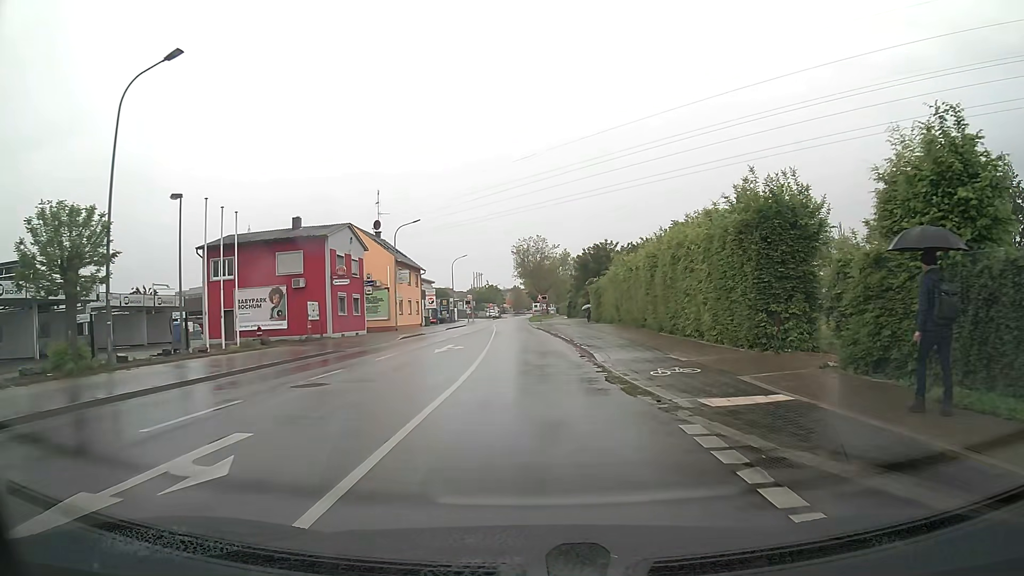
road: unclassified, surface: asphalt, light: Day
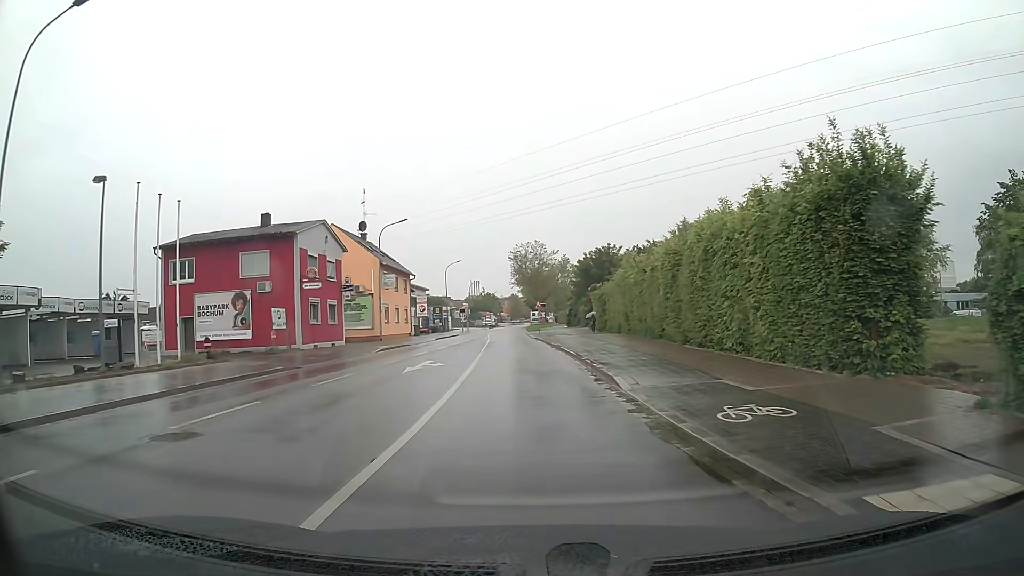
(0.0, +5.3) m; 0°
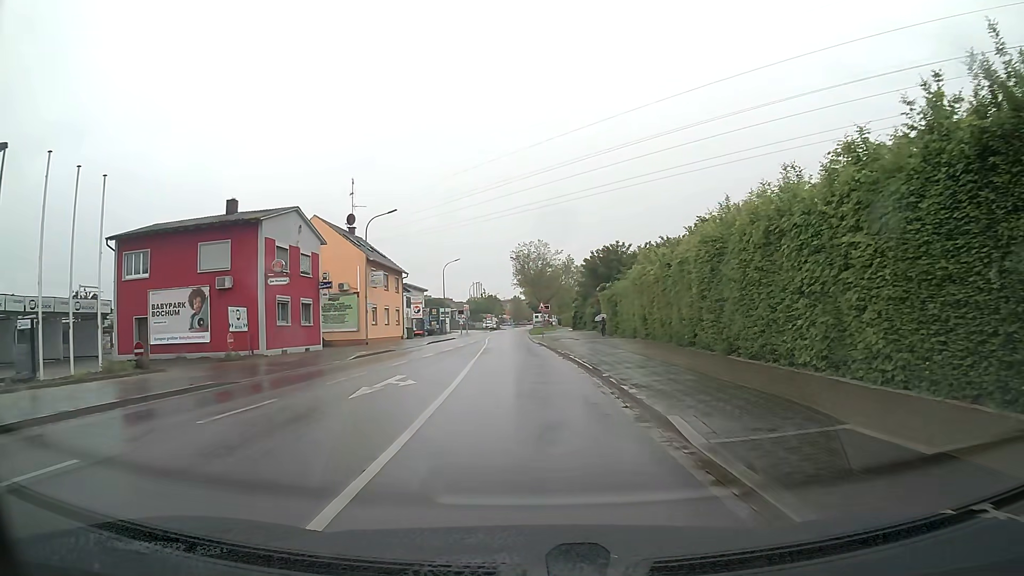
(0.0, +5.4) m; 0°
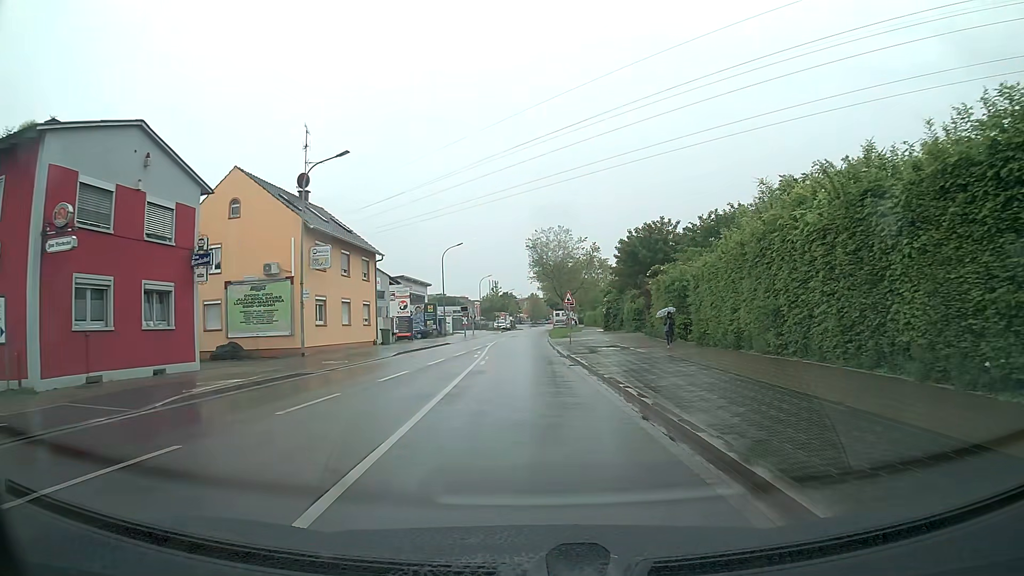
(-0.2, +17.0) m; -1°
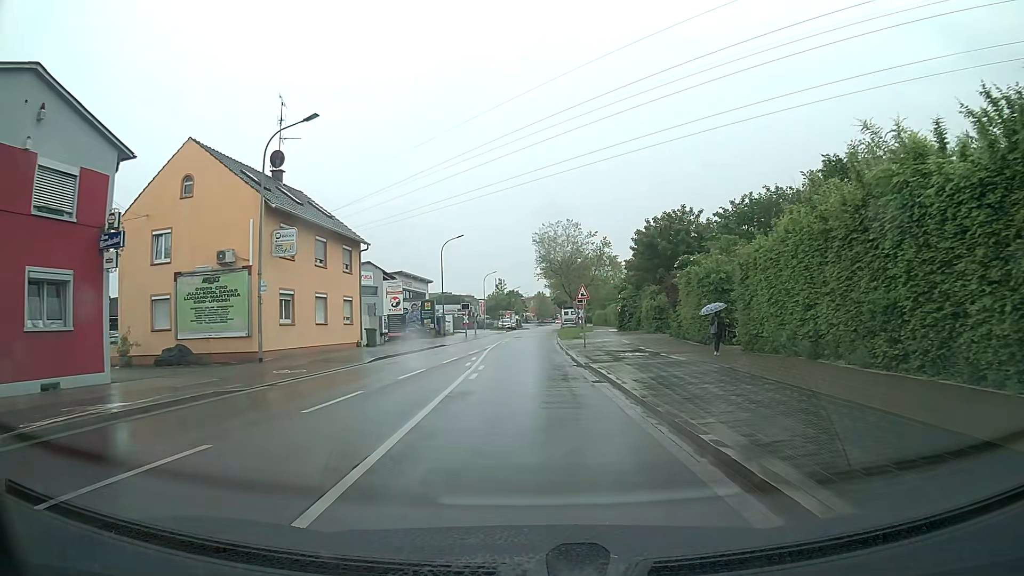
(0.0, +5.9) m; 0°
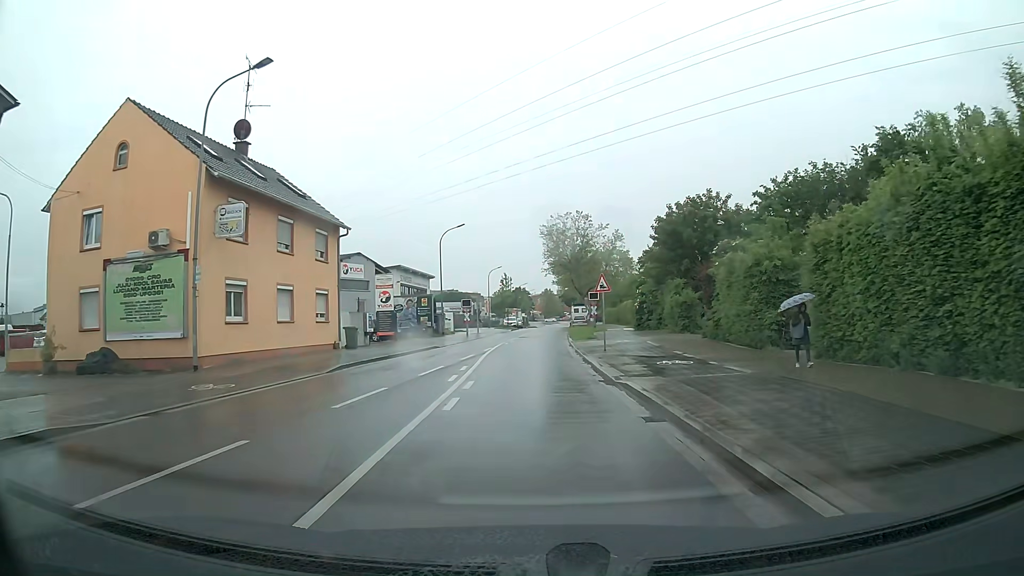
(-0.1, +5.9) m; -1°
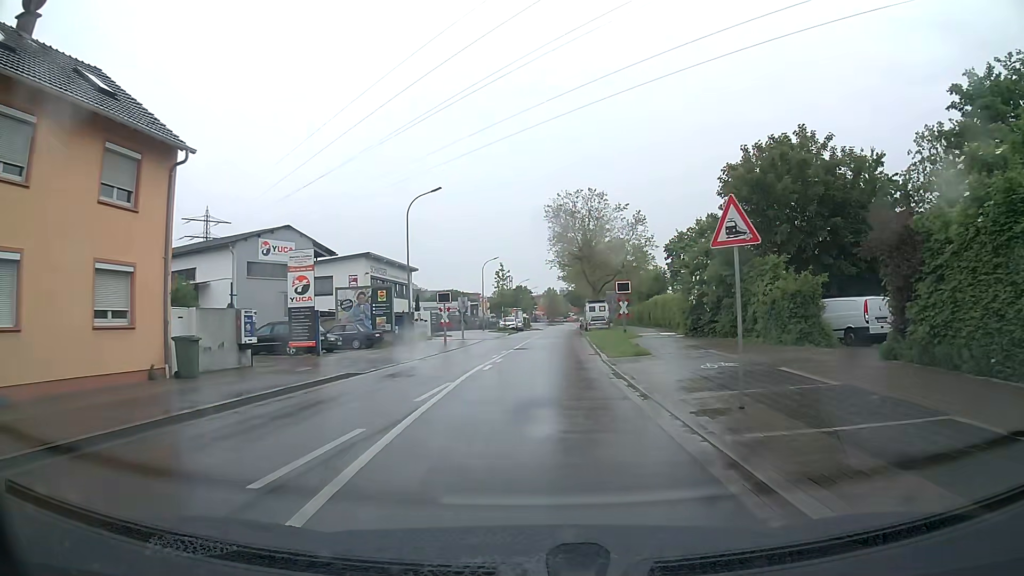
(-0.1, +16.9) m; 0°
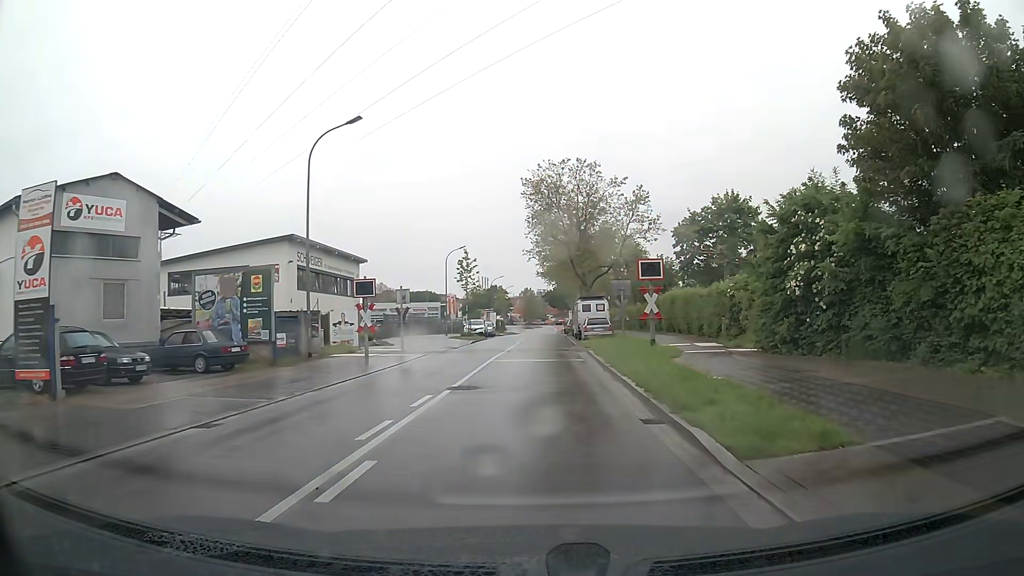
(+0.2, +15.7) m; +1°
(0, +10) (0, +20) (0, +30) (+1, +40) (+1, +50) (+1, +60) (+2, +70) (+2, +80) (+2, +90) (+3, +100) m
